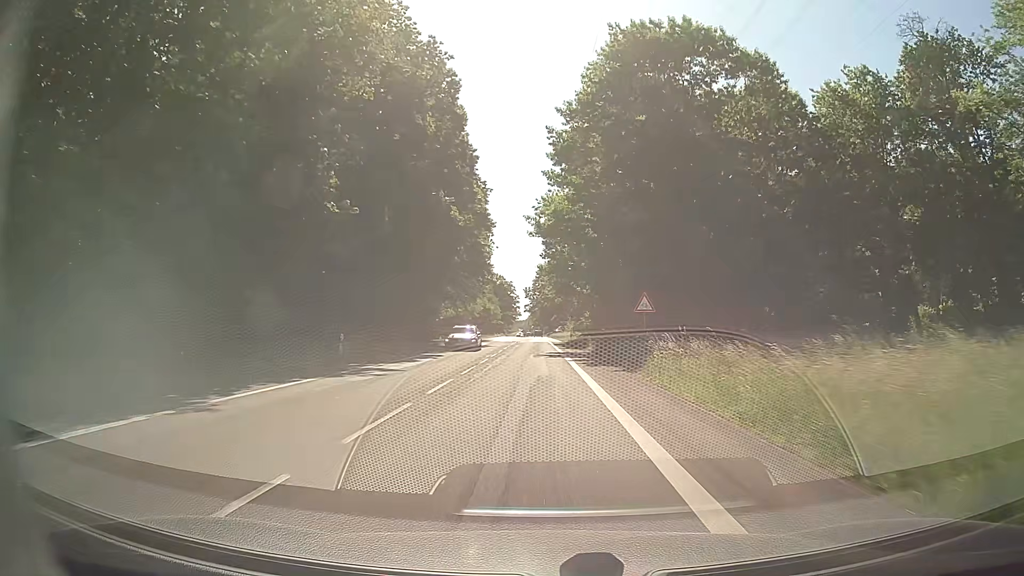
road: secondary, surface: asphalt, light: Day
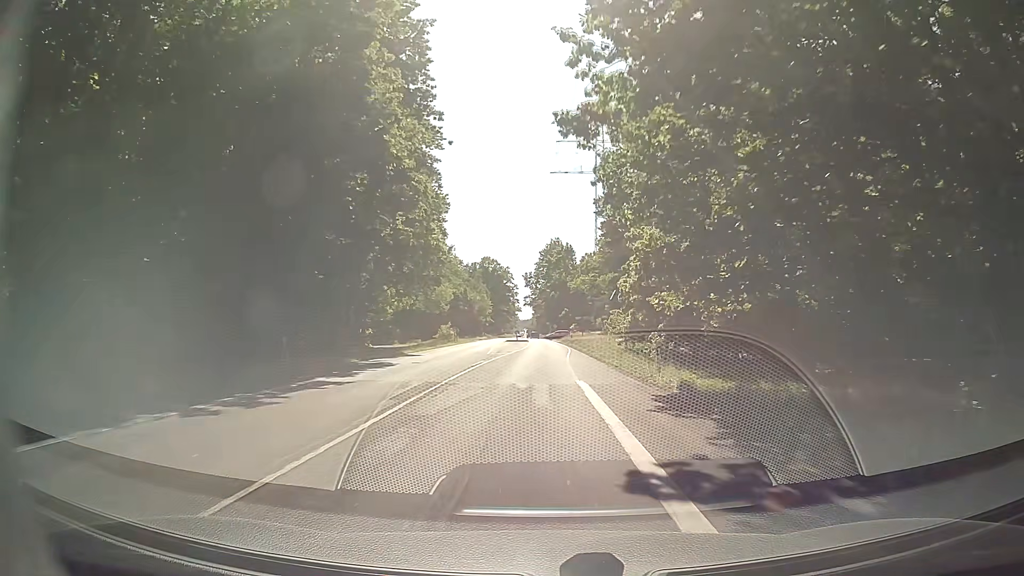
(-0.4, +56.6) m; 0°
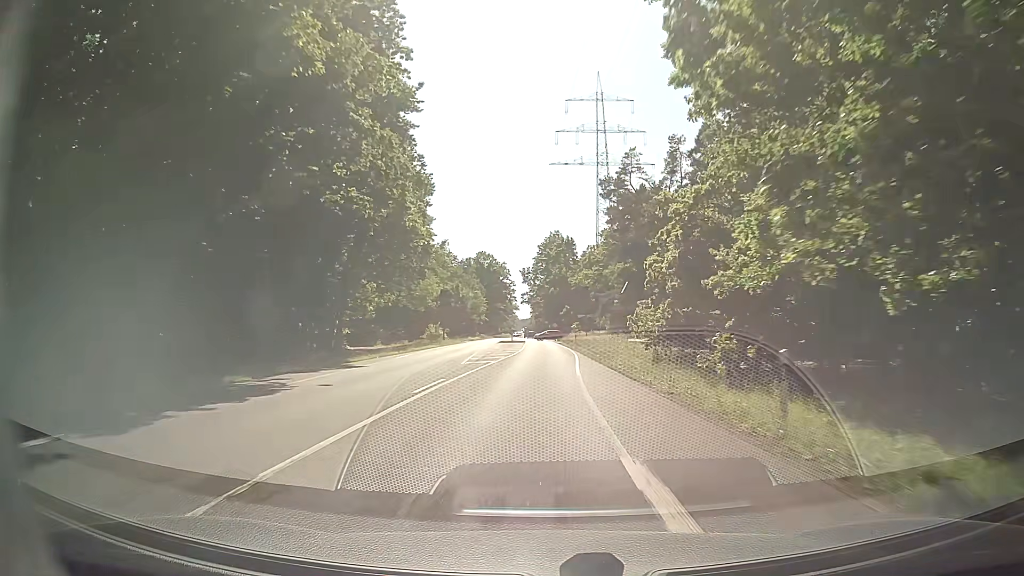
(0.0, +11.1) m; 0°
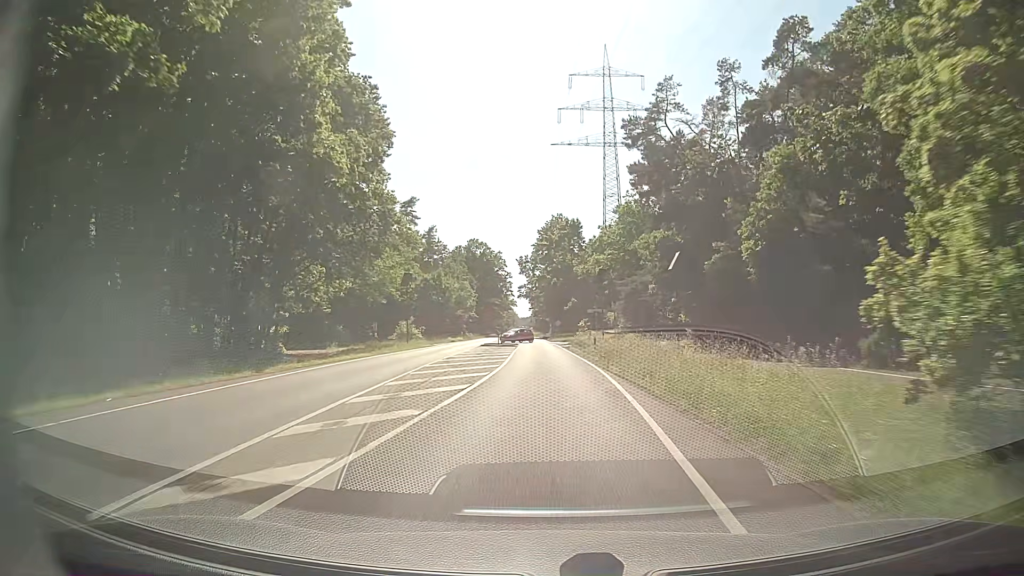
(-0.2, +22.2) m; -1°
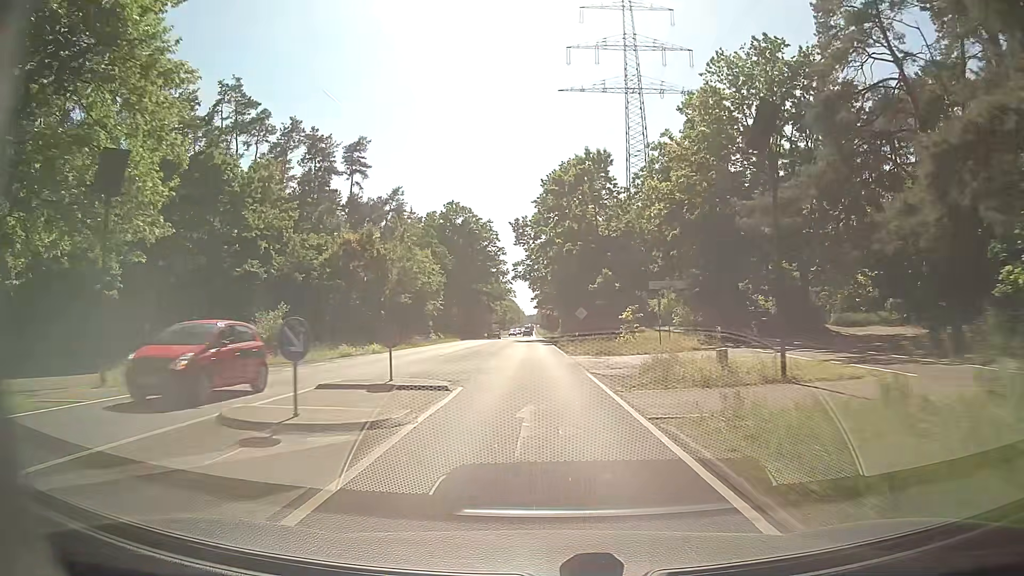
(-0.1, +44.3) m; -1°
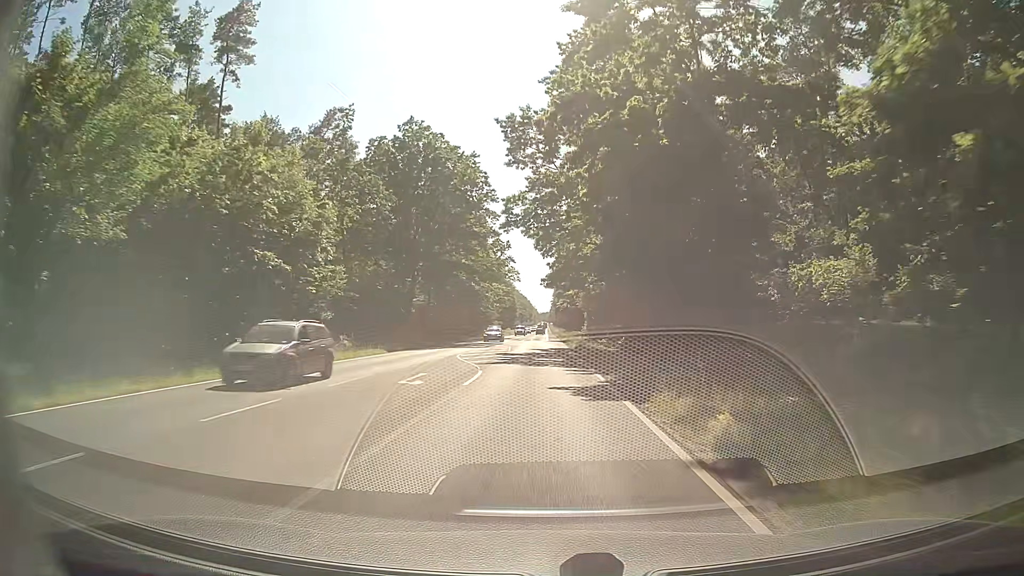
(-0.4, +44.4) m; -1°
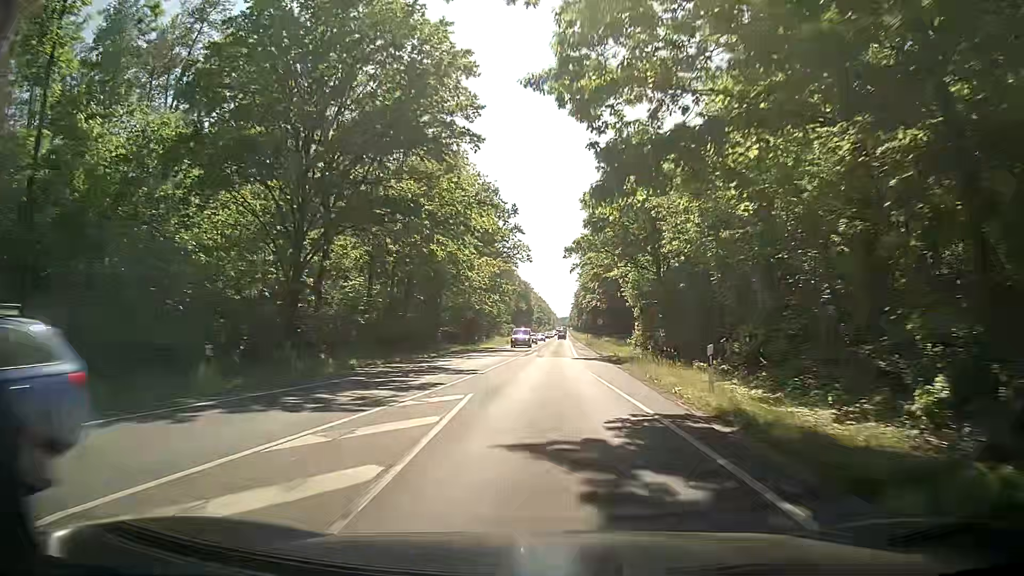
(-0.3, +34.5) m; -2°
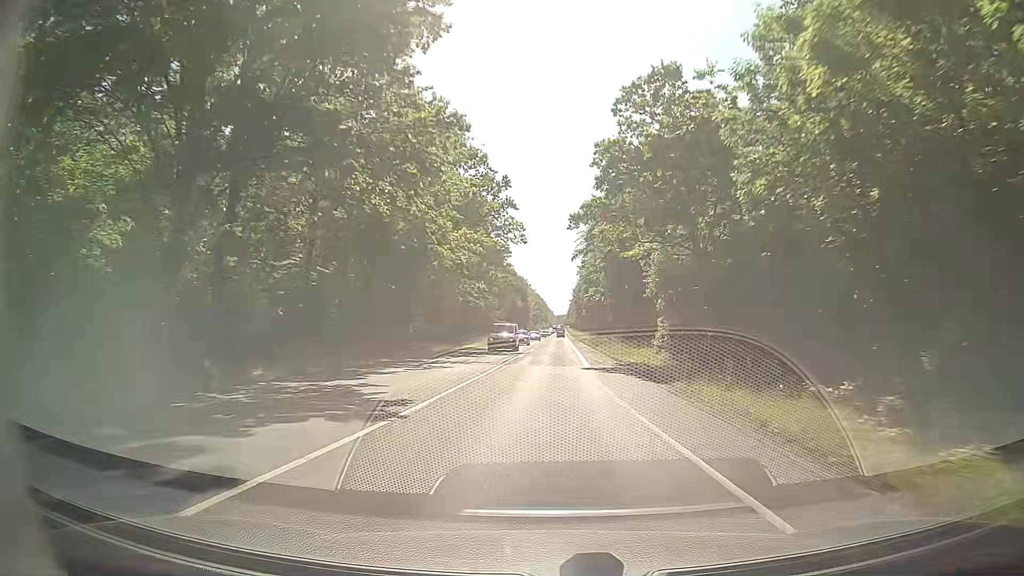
(+0.1, +12.4) m; 0°
(0, +10) (0, +20) (+1, +30) (+1, +40) (+1, +50) (+1, +60) (+2, +70) (+2, +80) (+2, +90) (+3, +100) m
